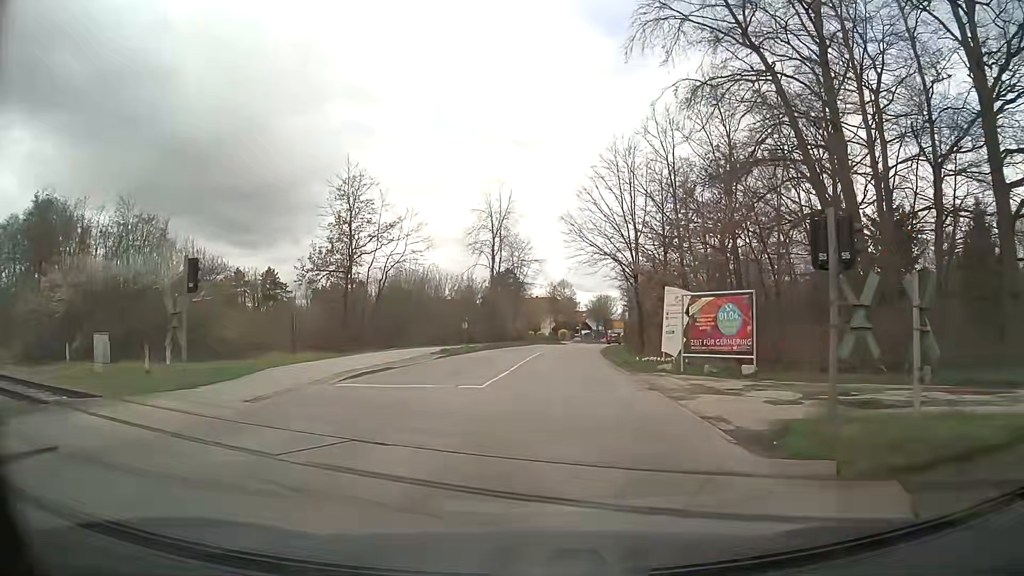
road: tertiary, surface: asphalt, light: Day
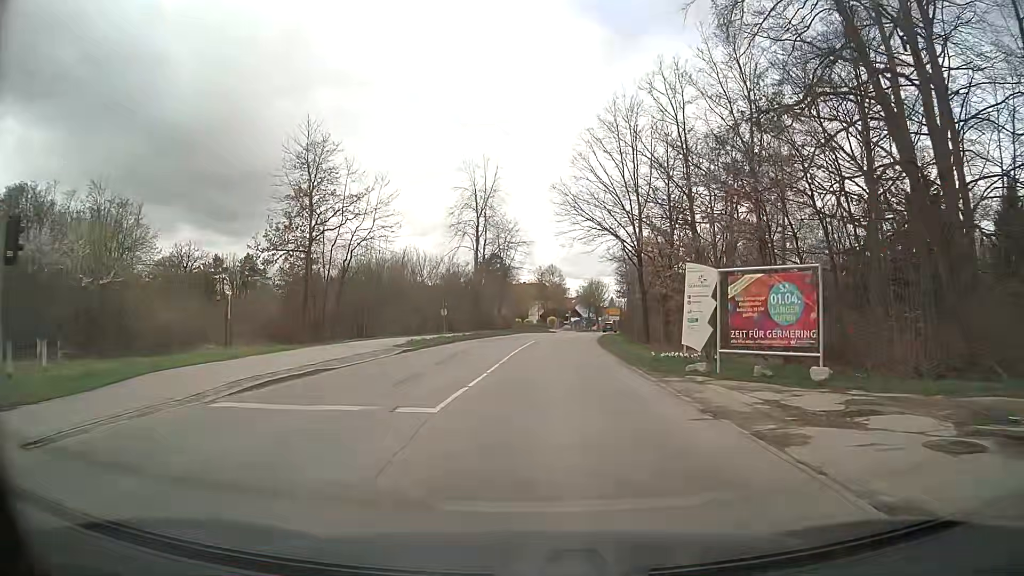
(+0.1, +6.2) m; +1°
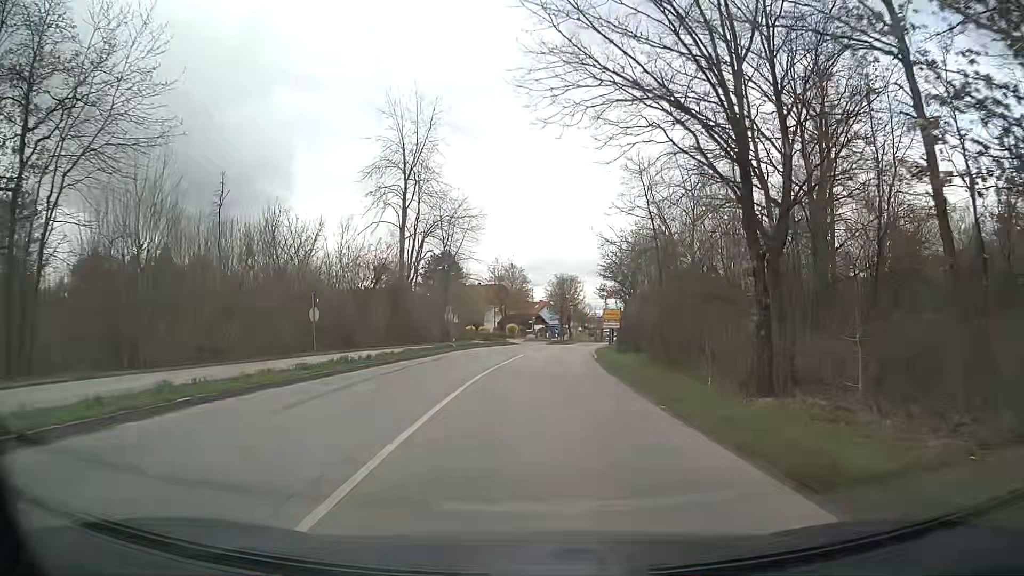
(+0.8, +24.5) m; +4°
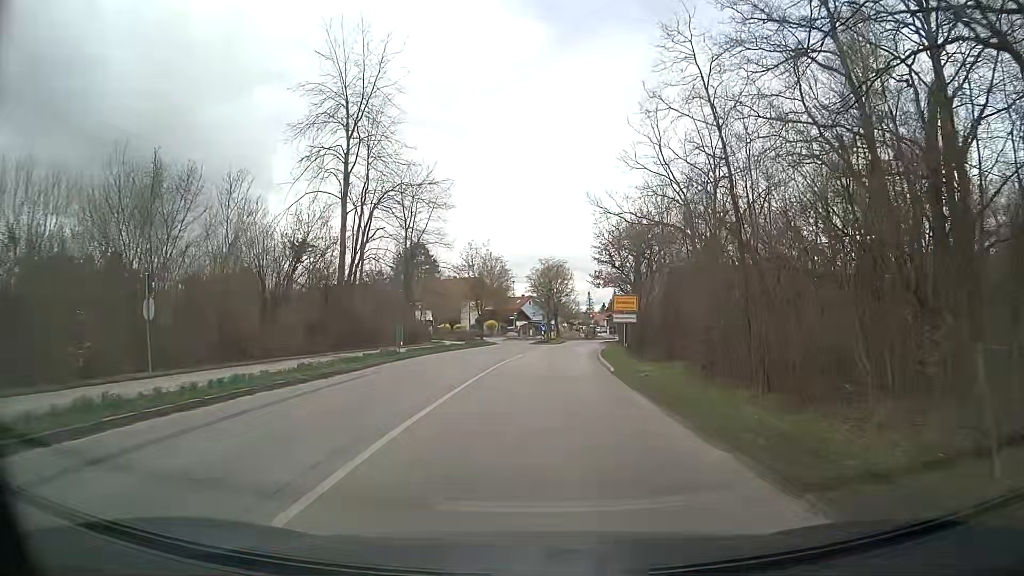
(+0.1, +12.3) m; +1°
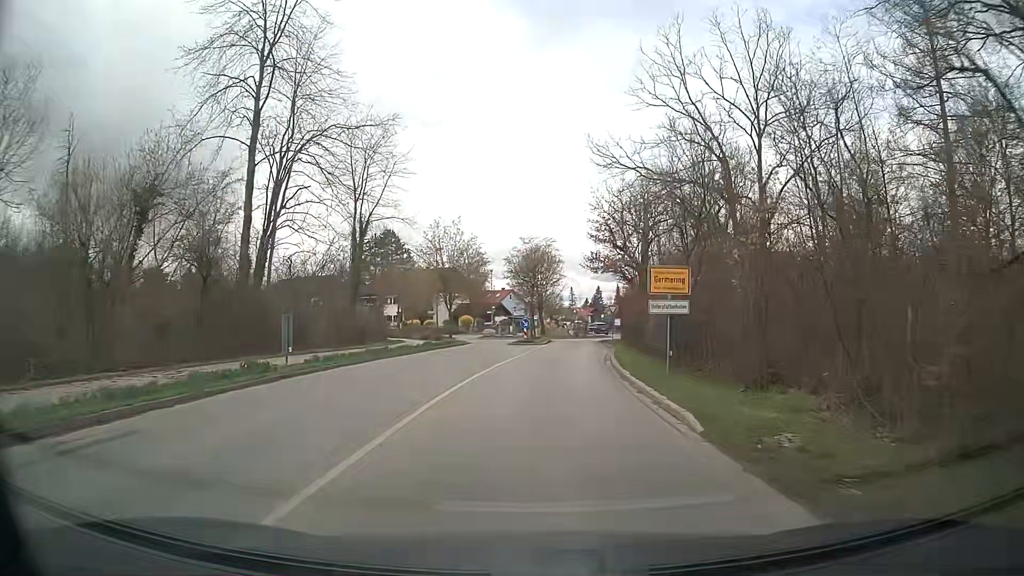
(+0.1, +12.3) m; +1°
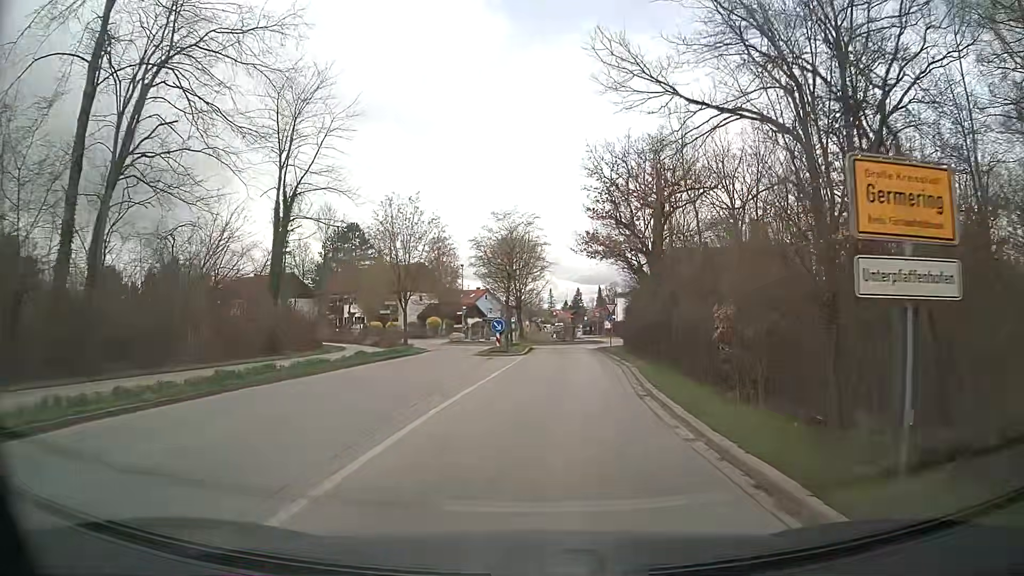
(+0.2, +11.7) m; +3°
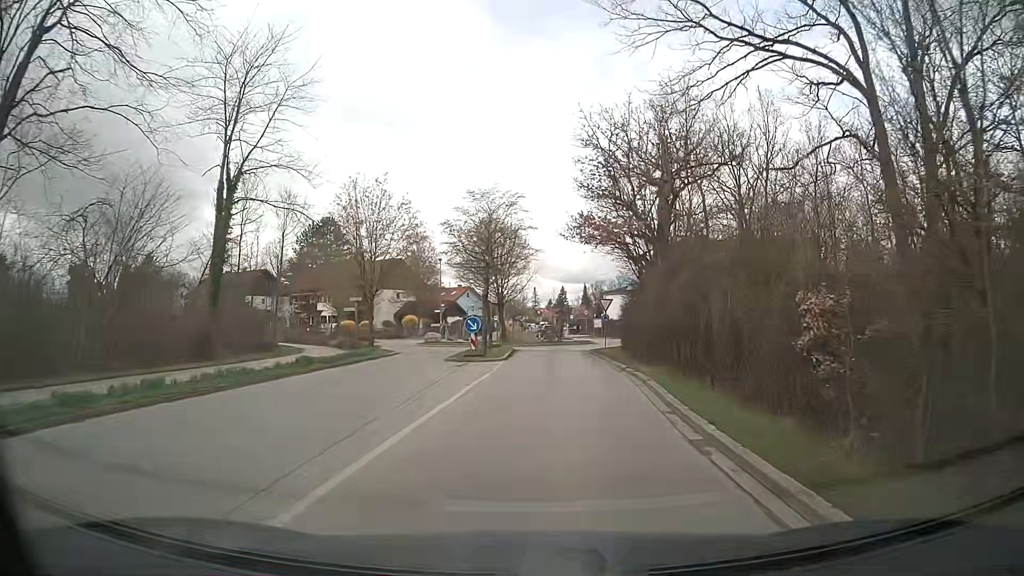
(0.0, +5.5) m; +1°
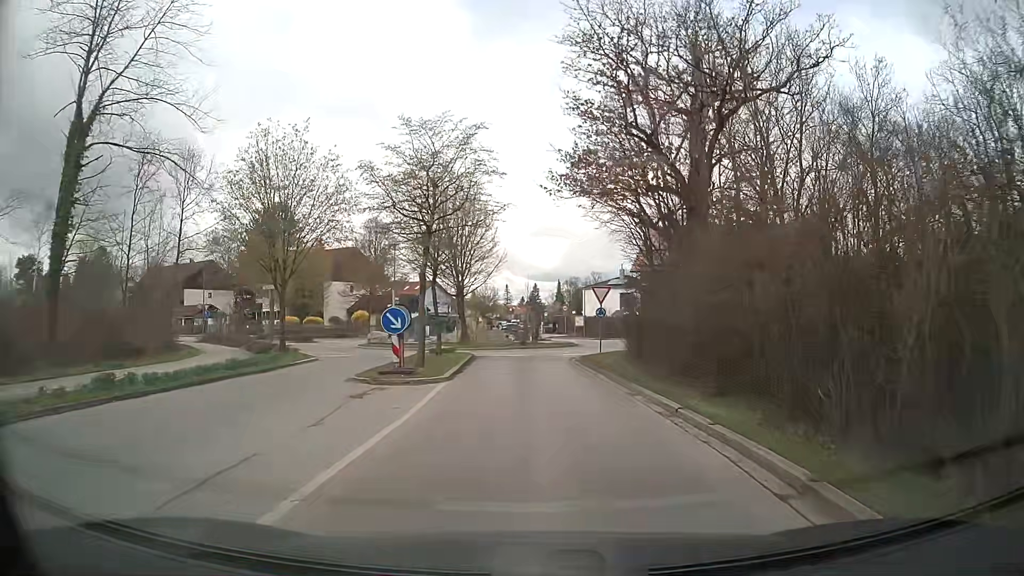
(+0.2, +10.5) m; +2°
(0, +10) (0, +20) (0, +30) (+4, +39) (+4, +49) (-4, +54) (-14, +56) (-24, +58) (-33, +61) (-42, +65) m
